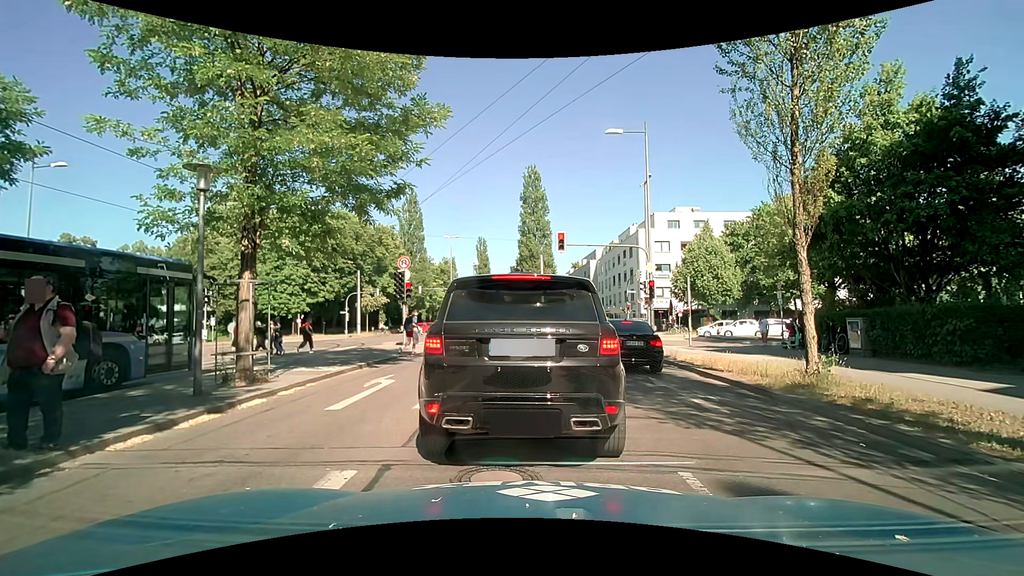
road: secondary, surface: asphalt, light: Day
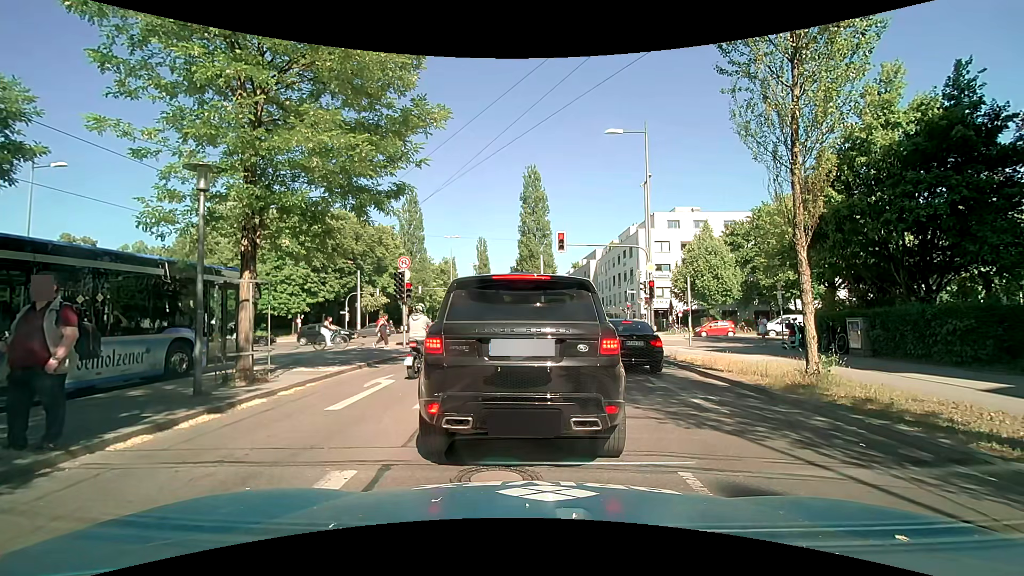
(0.0, 0.0) m; 0°
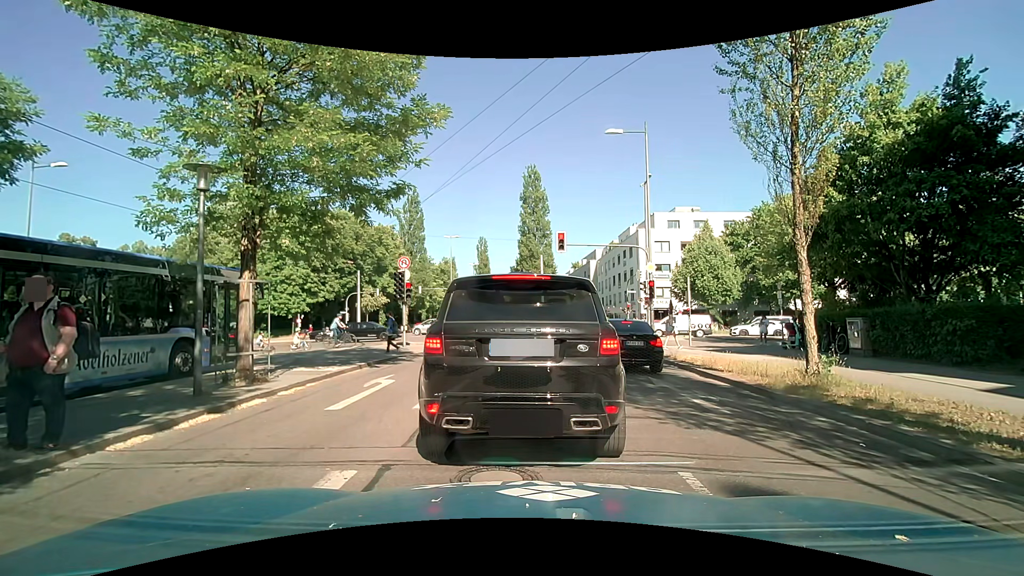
(0.0, 0.0) m; 0°
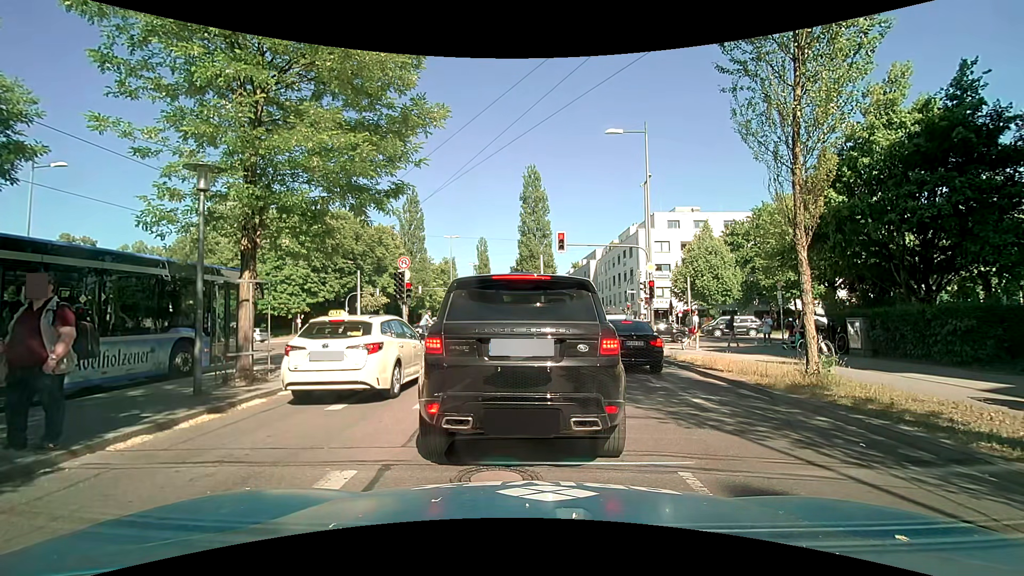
(0.0, 0.0) m; 0°
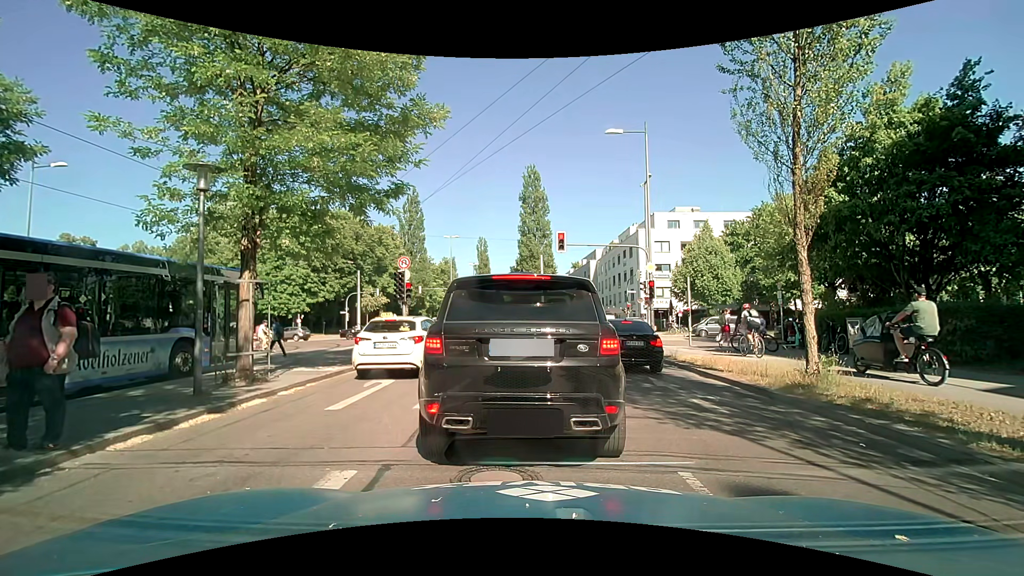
(0.0, 0.0) m; 0°
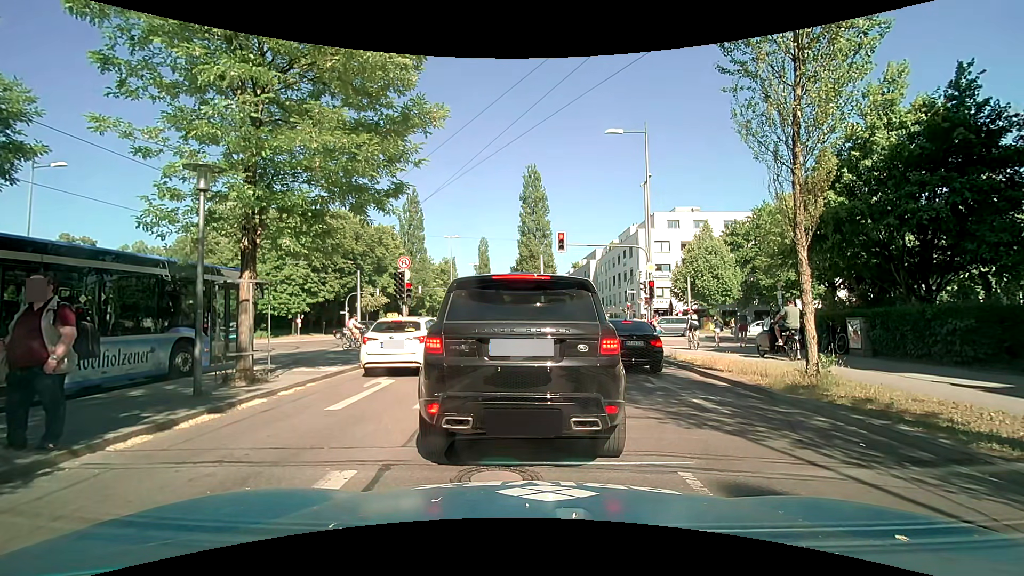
(0.0, 0.0) m; 0°
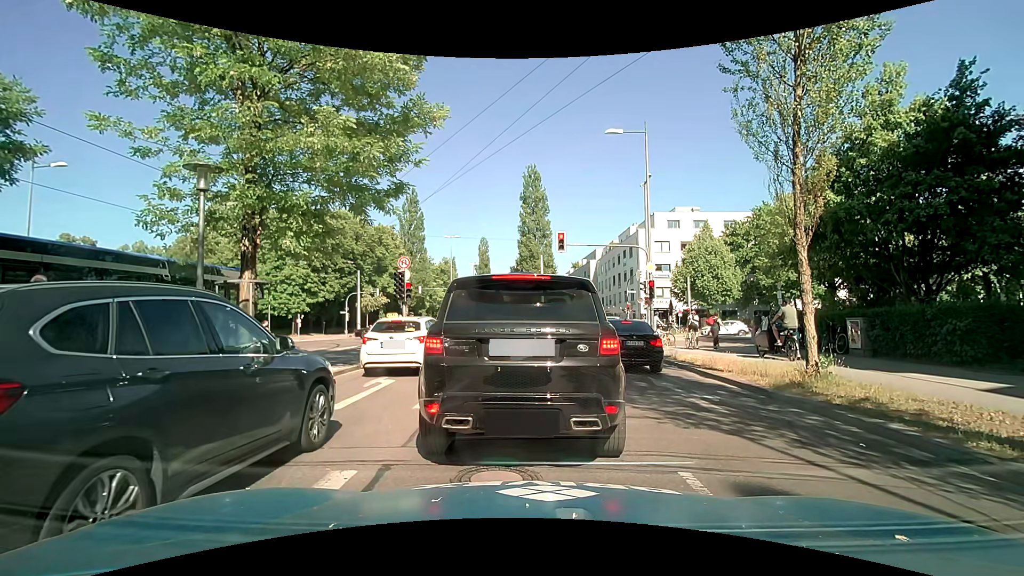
(0.0, 0.0) m; 0°
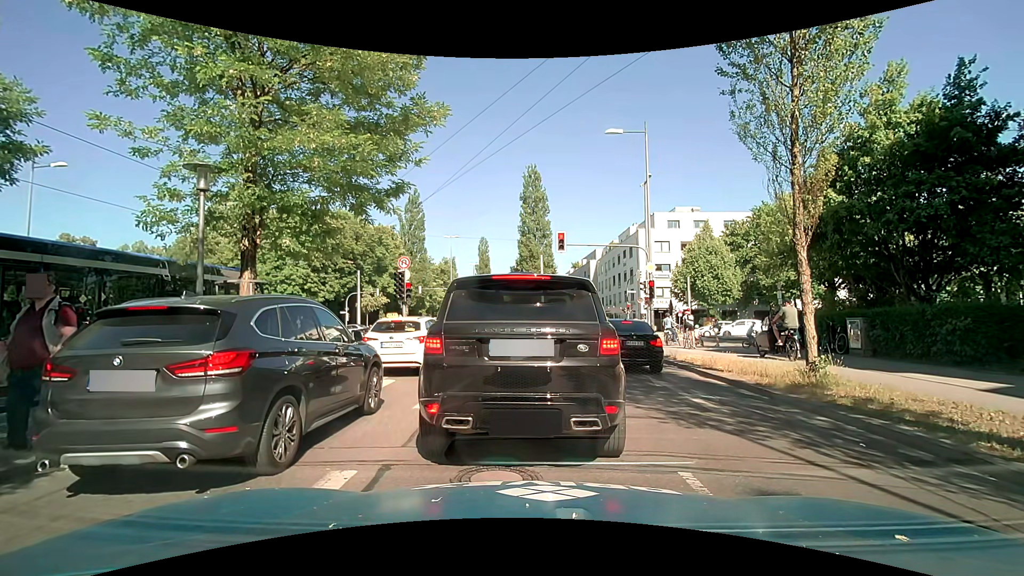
(0.0, 0.0) m; 0°
(0, +10) (-1, +20) (-2, +30) (-4, +40) (-6, +50) (-7, +59) (-8, +69) (-9, +79) (-10, +89) (-10, +99) m
